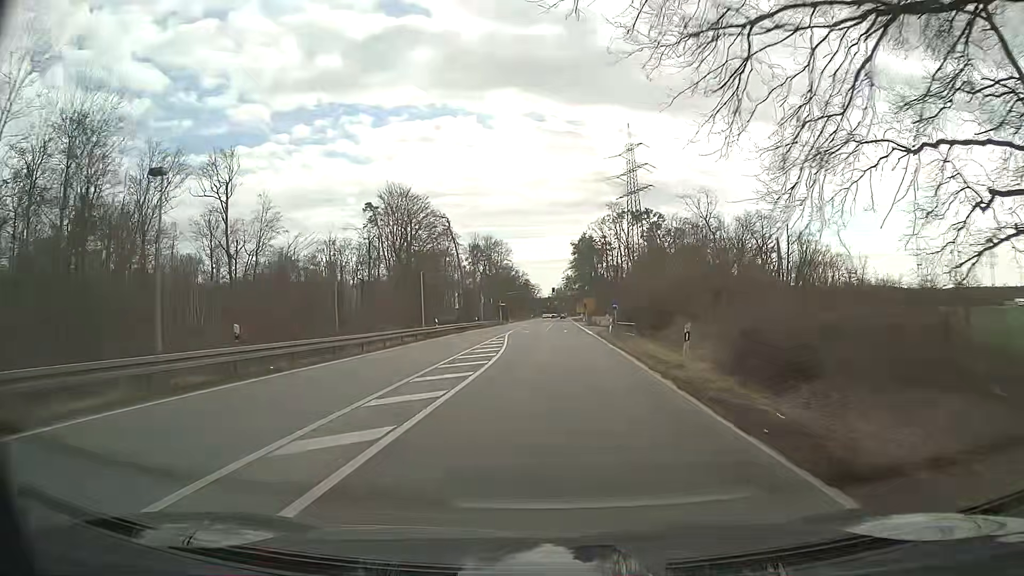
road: primary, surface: asphalt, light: Day
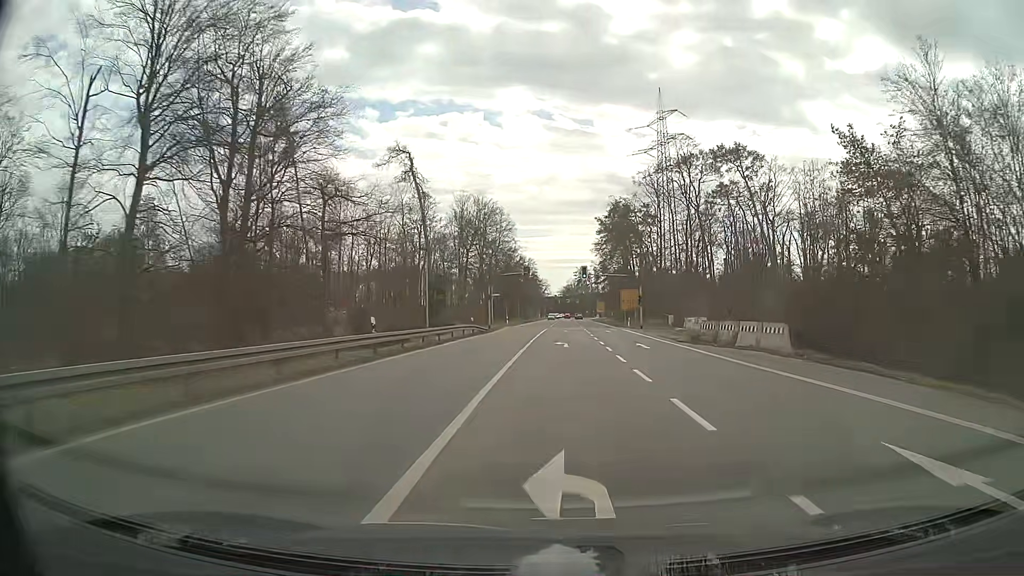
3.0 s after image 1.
(-1.2, +53.6) m; 0°
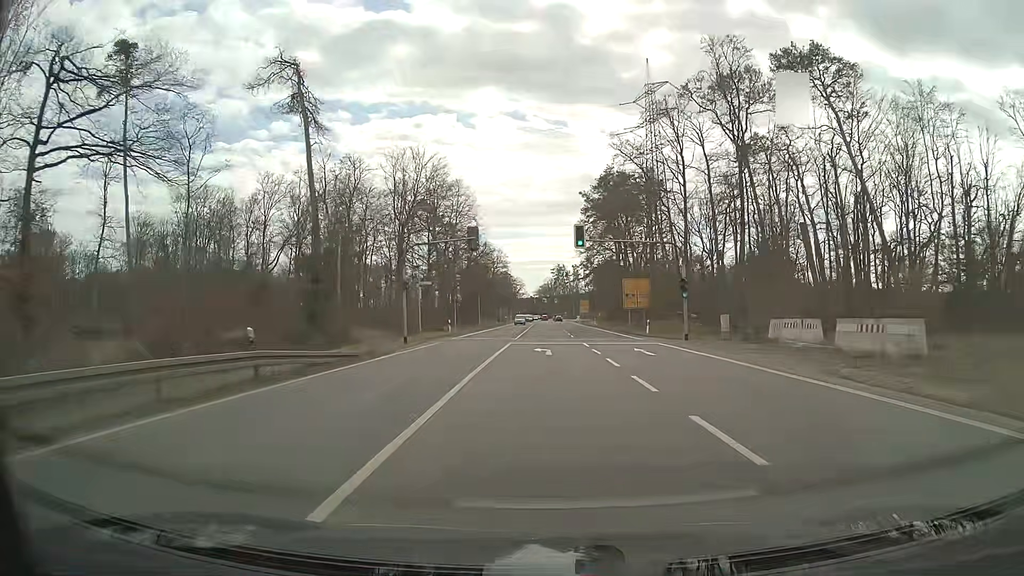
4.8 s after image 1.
(+0.9, +32.3) m; +2°
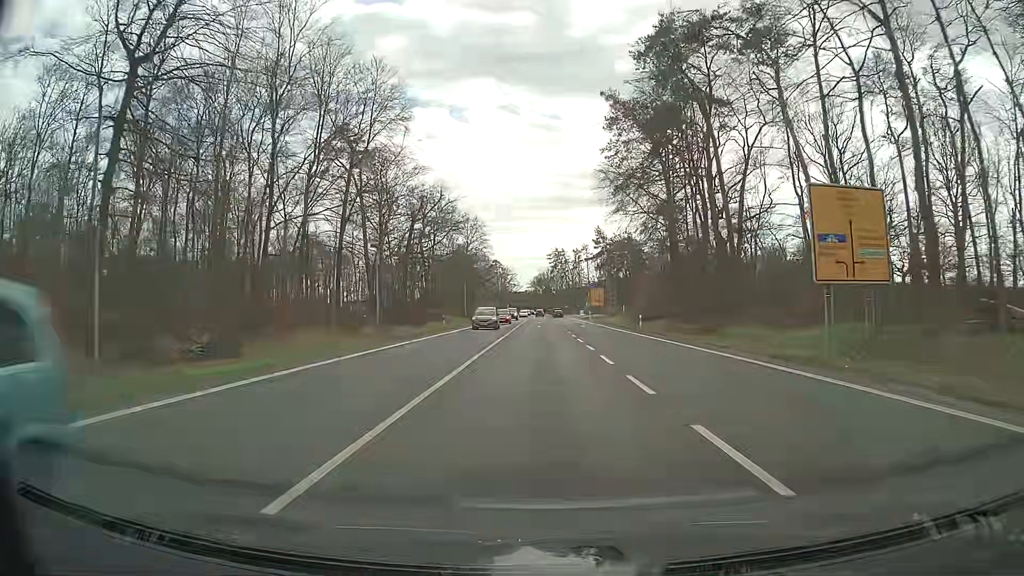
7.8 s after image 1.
(+0.2, +51.9) m; +1°
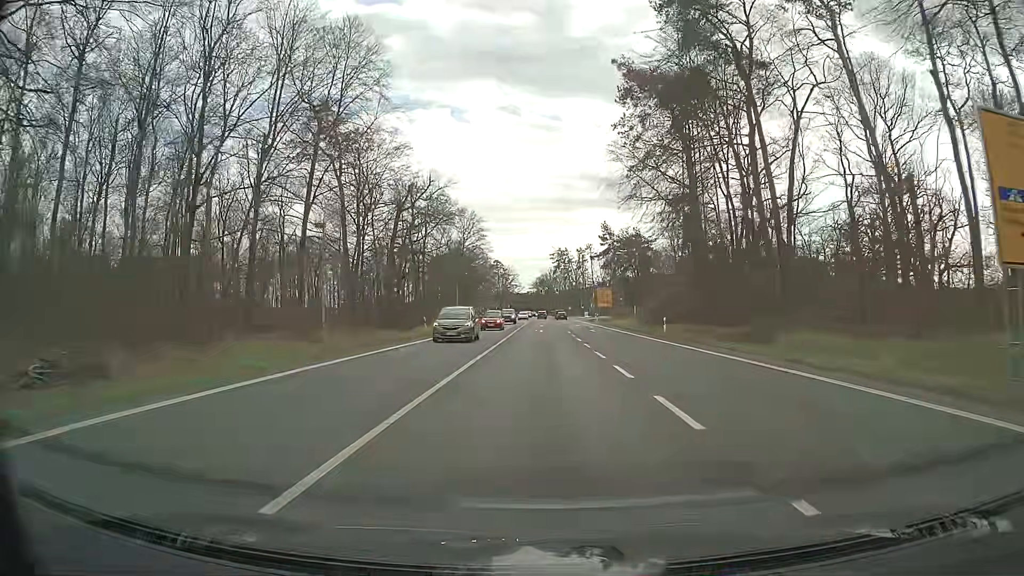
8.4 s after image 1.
(0.0, +9.3) m; 0°
